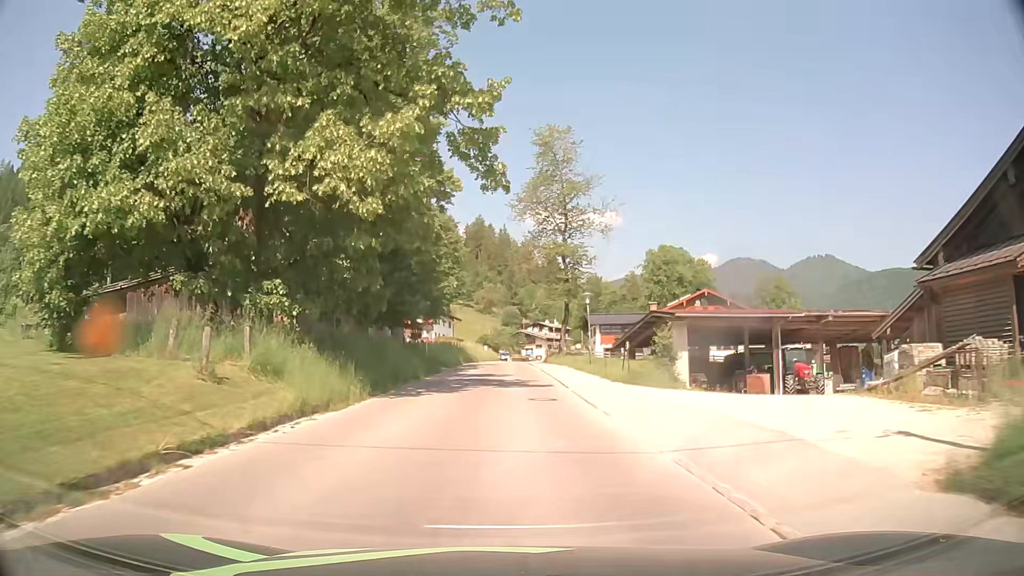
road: tertiary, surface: asphalt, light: Day
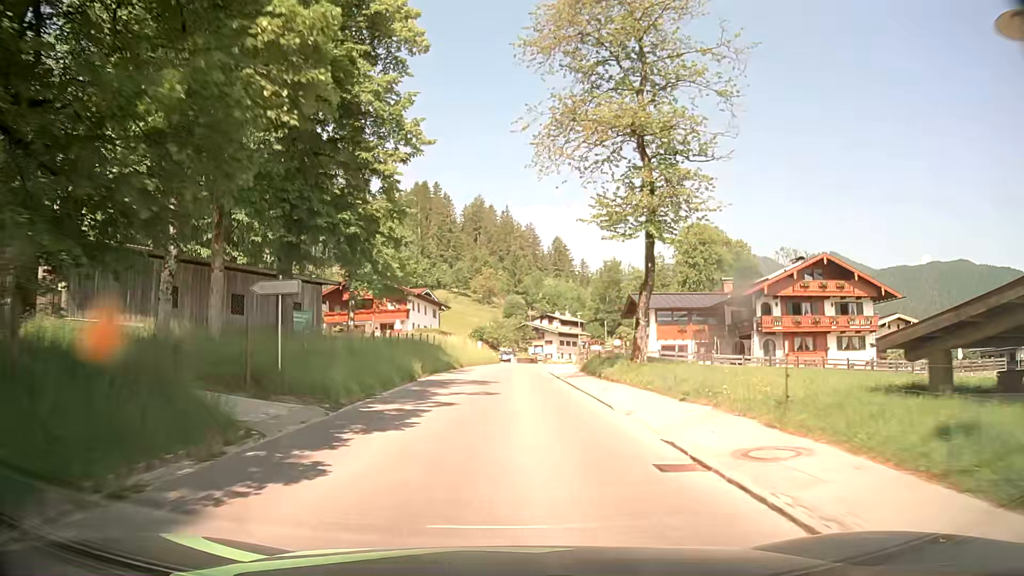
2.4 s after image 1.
(-0.1, +31.1) m; 0°
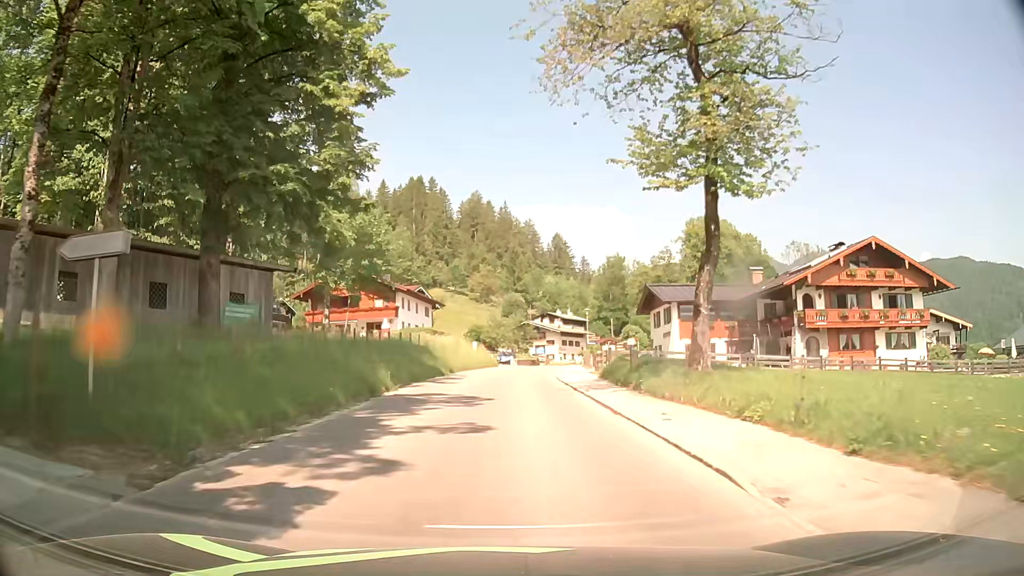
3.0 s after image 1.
(0.0, +7.8) m; -1°
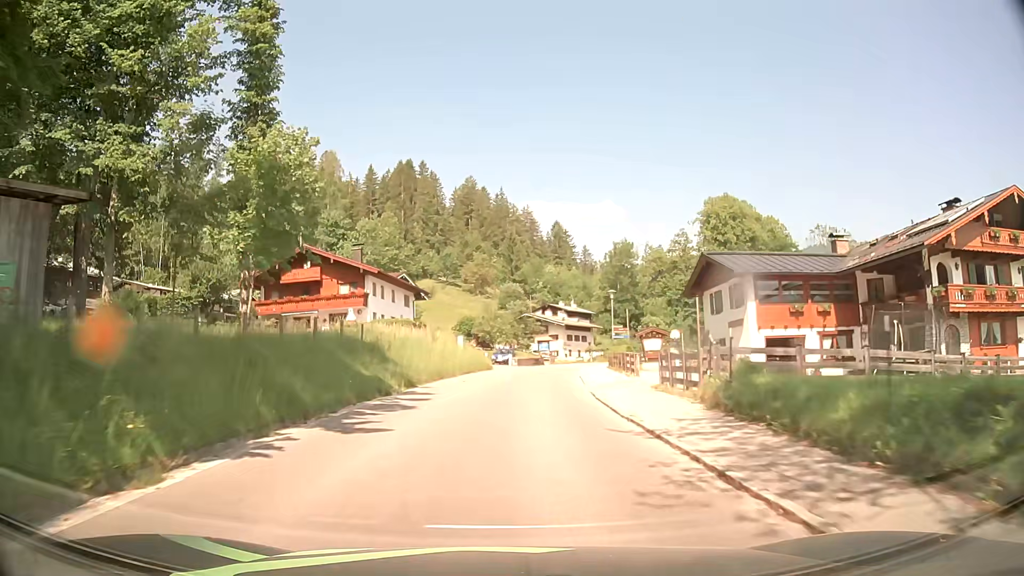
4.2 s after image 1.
(+0.2, +15.6) m; +1°
